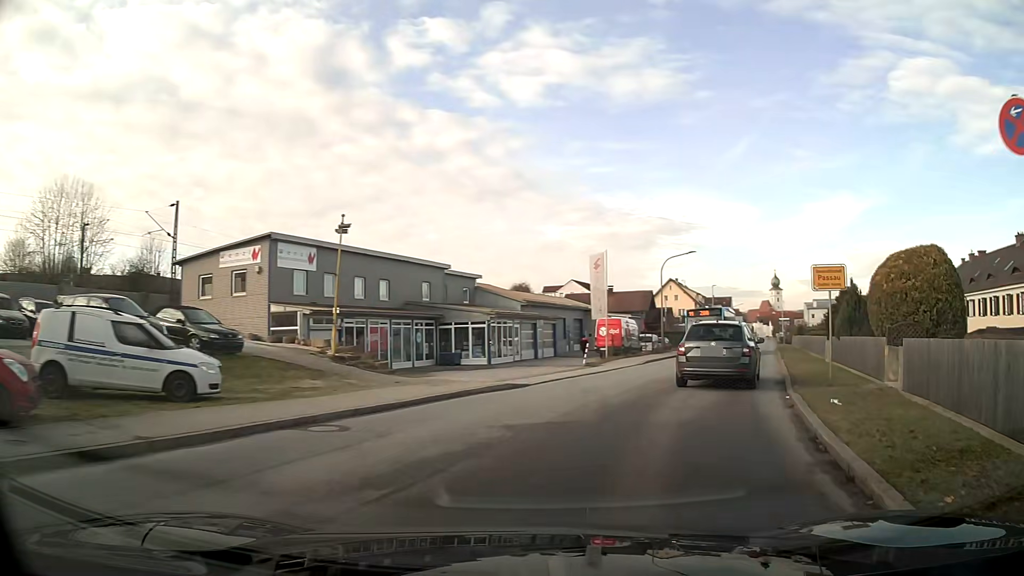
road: unclassified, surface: asphalt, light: Day
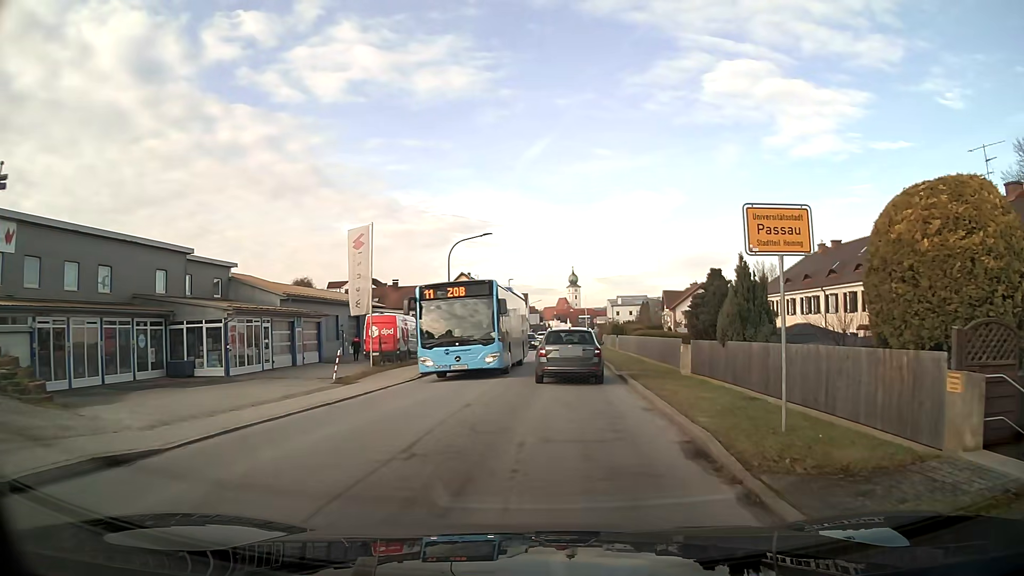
(+1.4, +9.4) m; +15°
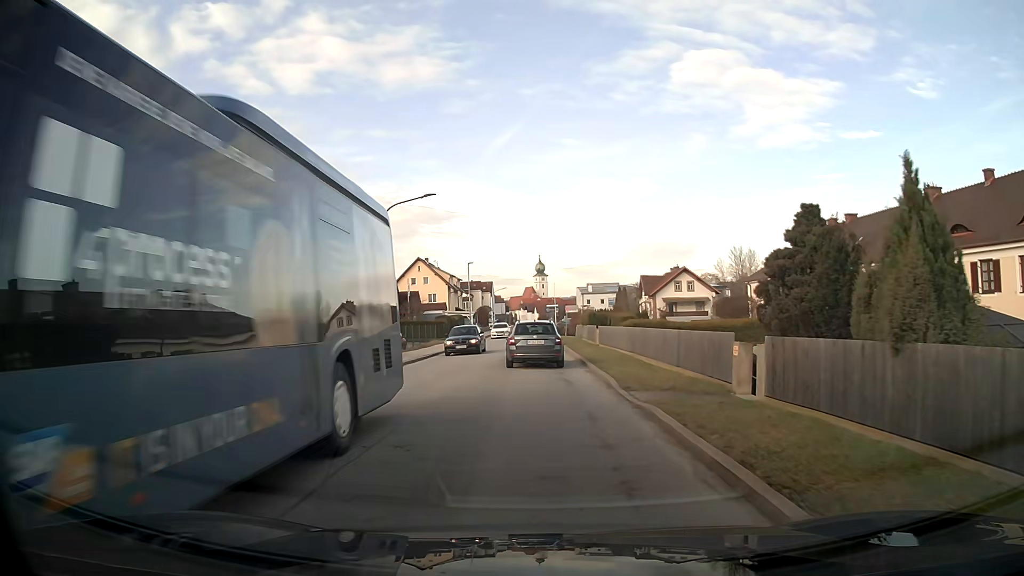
(+0.2, +10.1) m; +2°
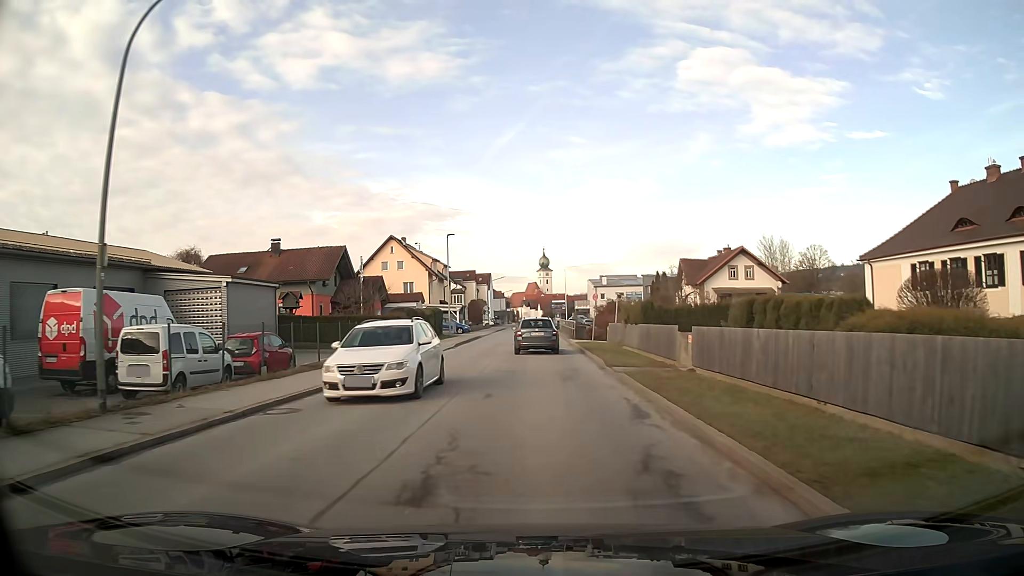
(-0.2, +22.6) m; 0°
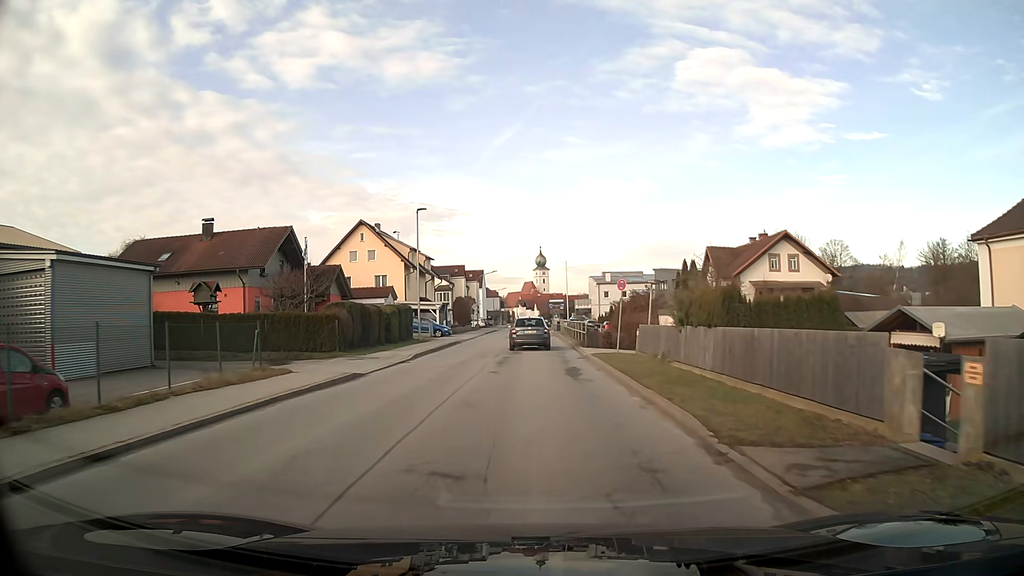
(+0.1, +12.5) m; 0°
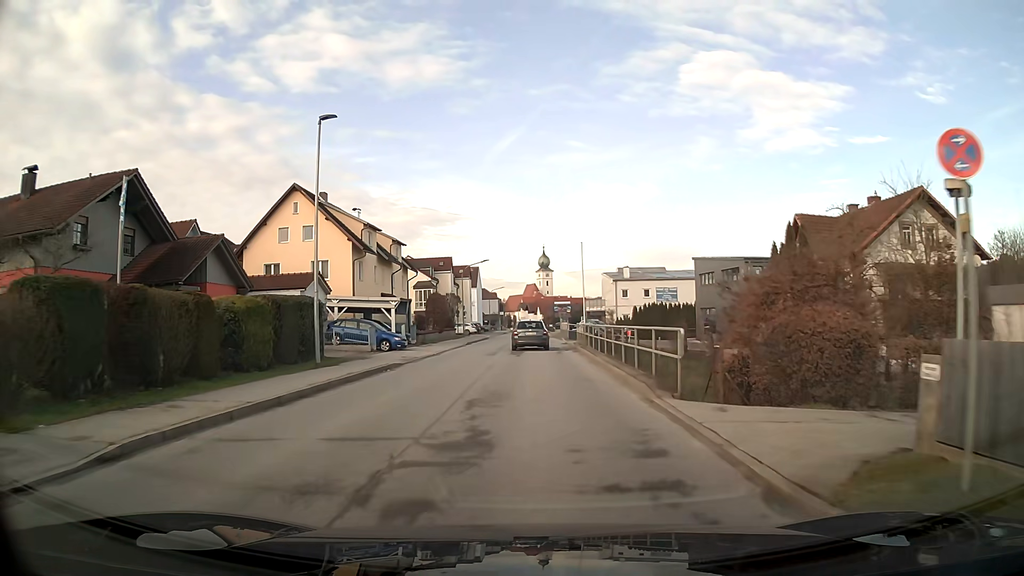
(0.0, +20.0) m; 0°
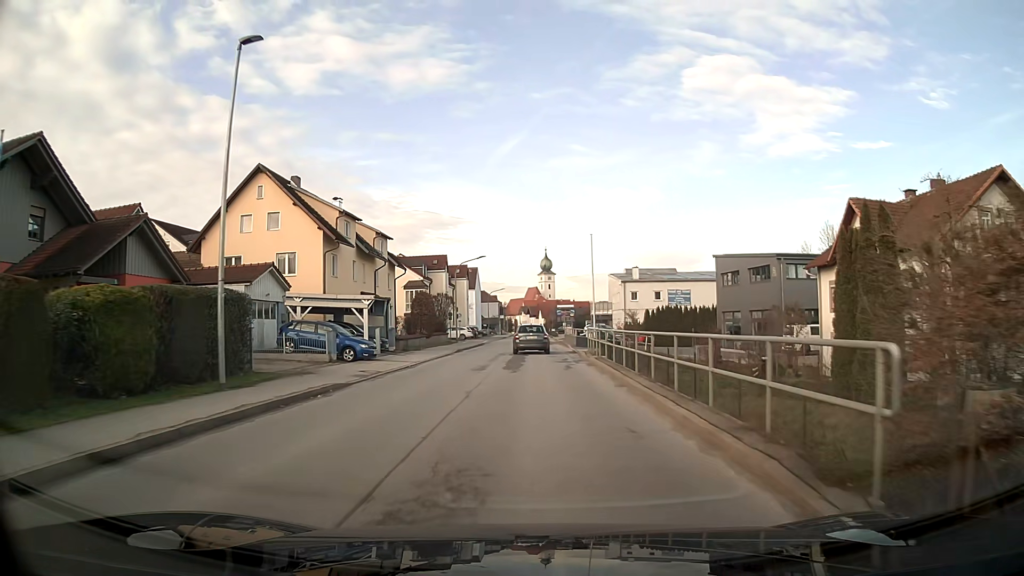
(0.0, +7.0) m; 0°
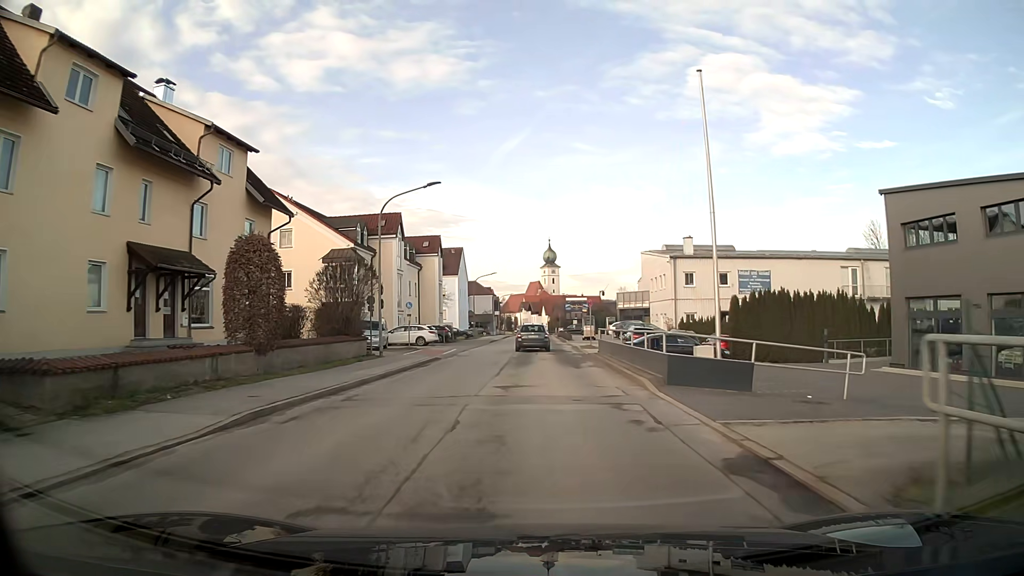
(0.0, +29.4) m; 0°
(0, +10) (0, +20) (0, +30) (0, +40) (0, +50) (0, +60) (+1, +70) (+1, +80) (+1, +90) (+1, +100) m
